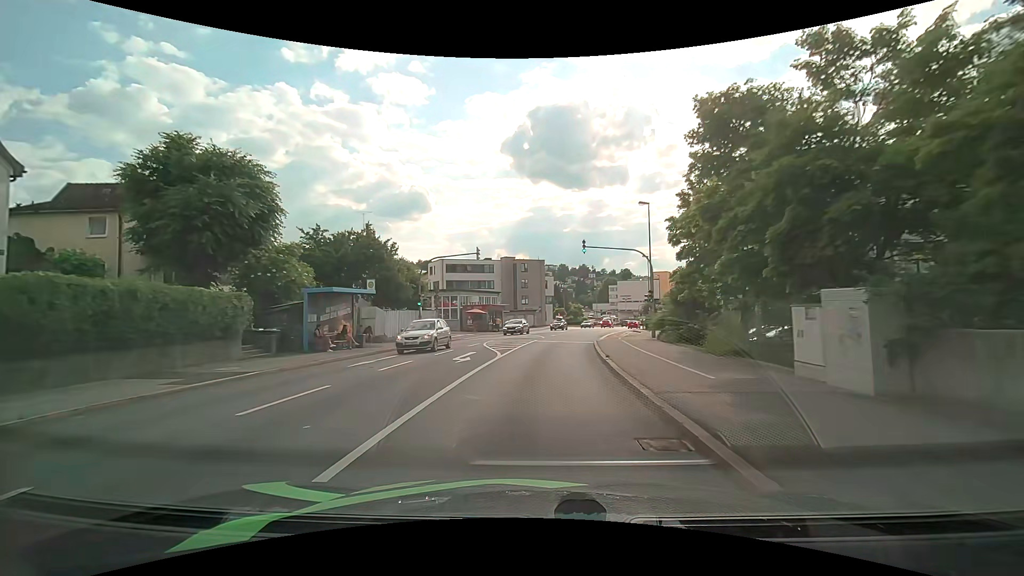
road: tertiary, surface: asphalt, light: Day
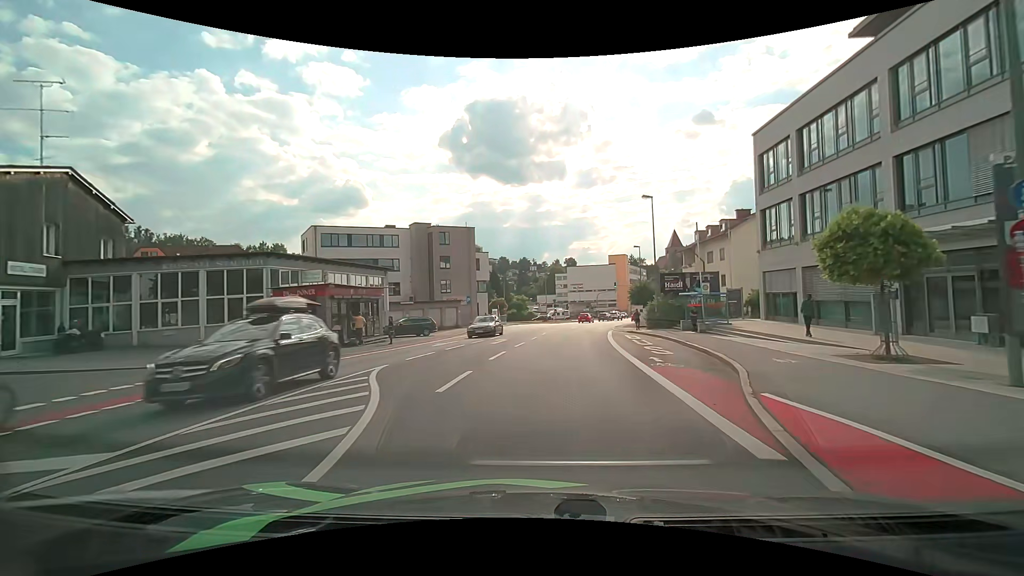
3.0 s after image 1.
(+1.2, +31.9) m; +6°
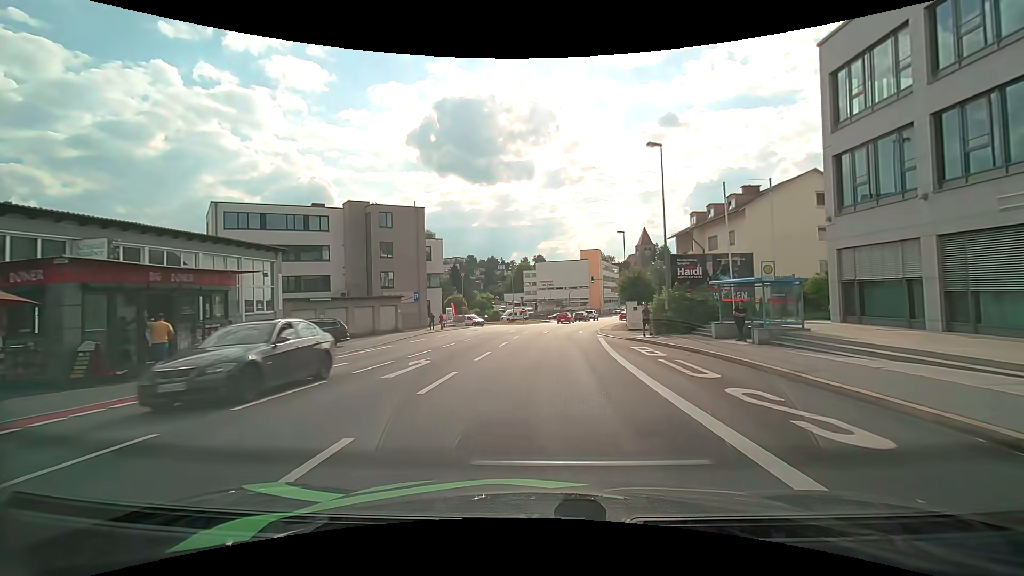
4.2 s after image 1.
(+0.3, +12.1) m; +3°
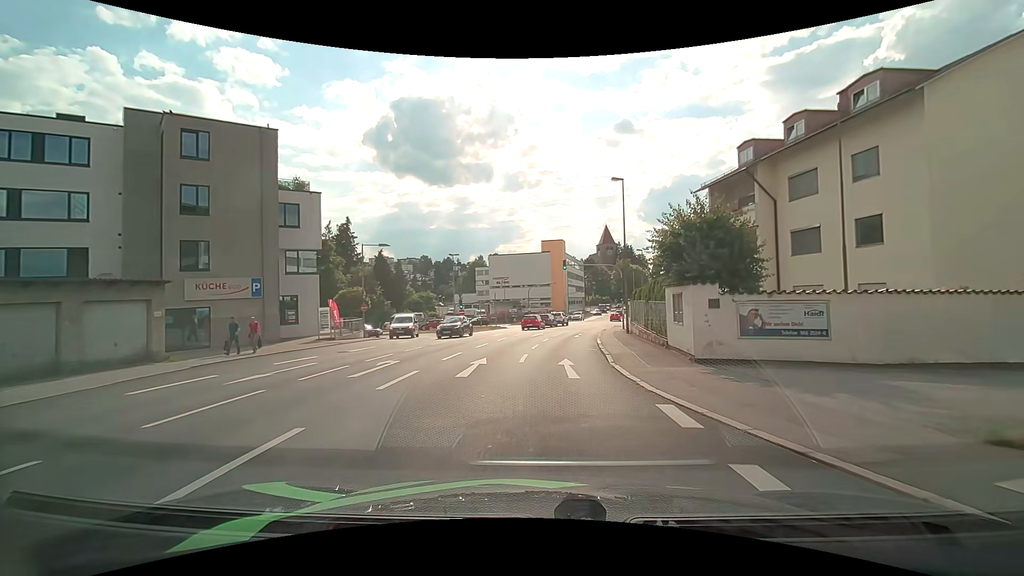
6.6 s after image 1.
(+1.0, +23.2) m; +5°
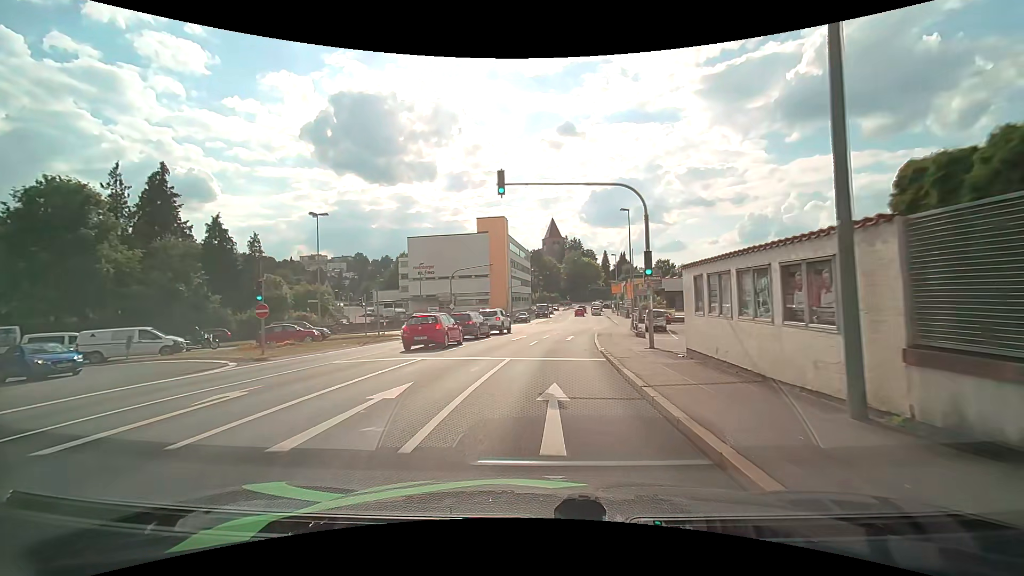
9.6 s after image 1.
(+1.5, +27.5) m; +7°
(0, +10) (+1, +20) (+2, +30) (+3, +40) (+5, +50) (+7, +60) (+8, +69) (+9, +79) (+10, +89) (+11, +99) m
